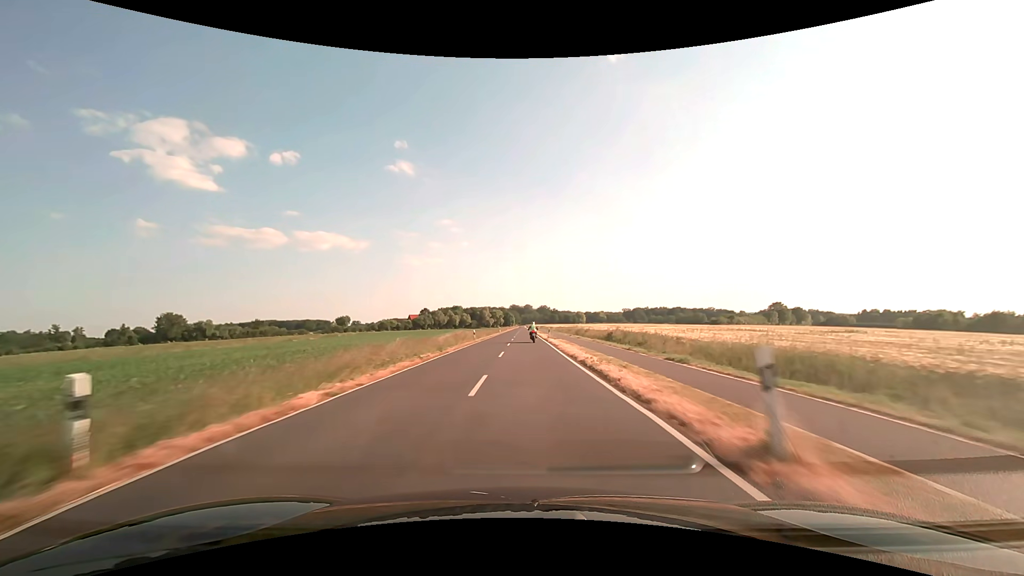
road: tertiary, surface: asphalt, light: Day
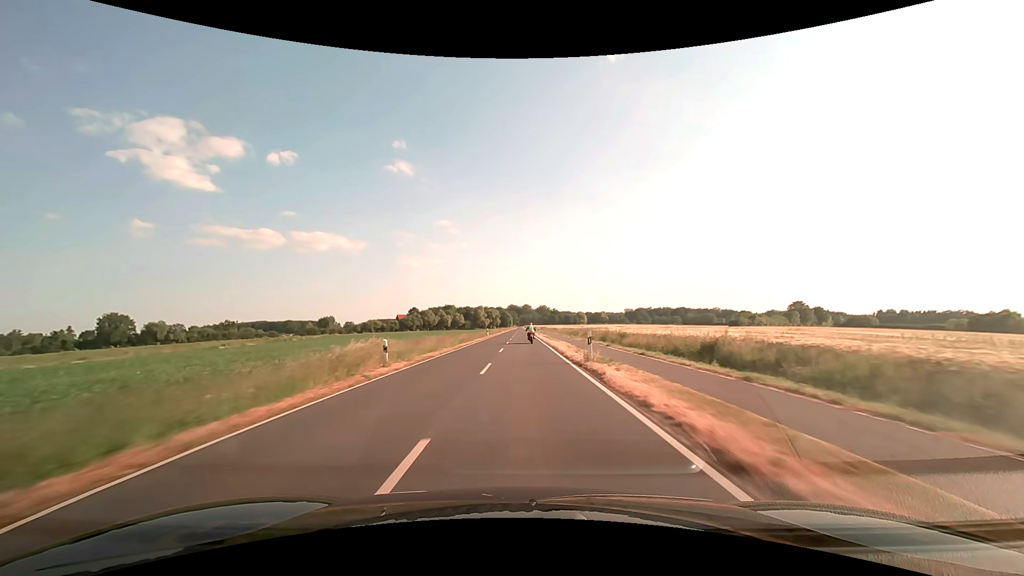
(+0.1, +31.5) m; 0°
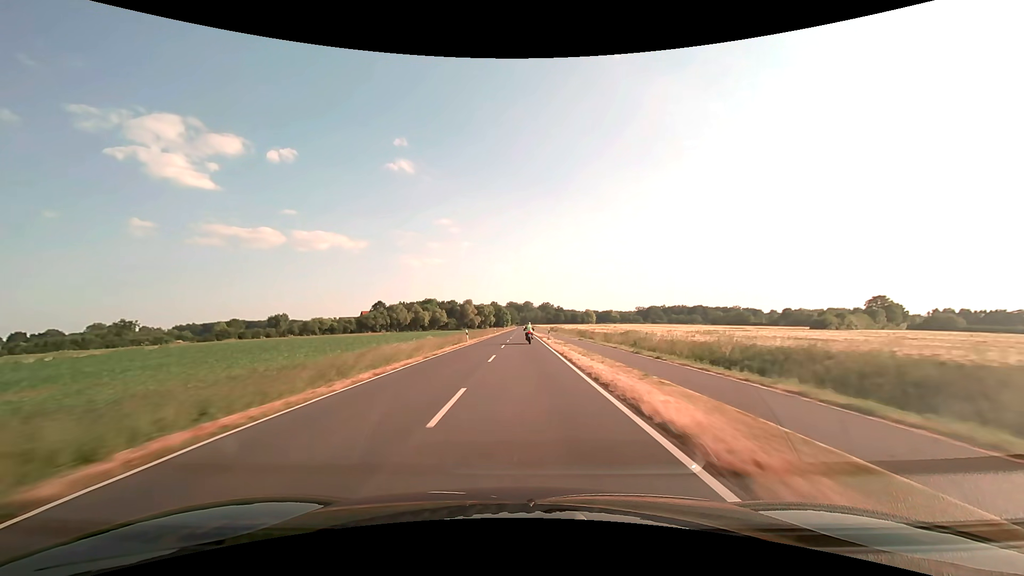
(-0.3, +79.0) m; 0°
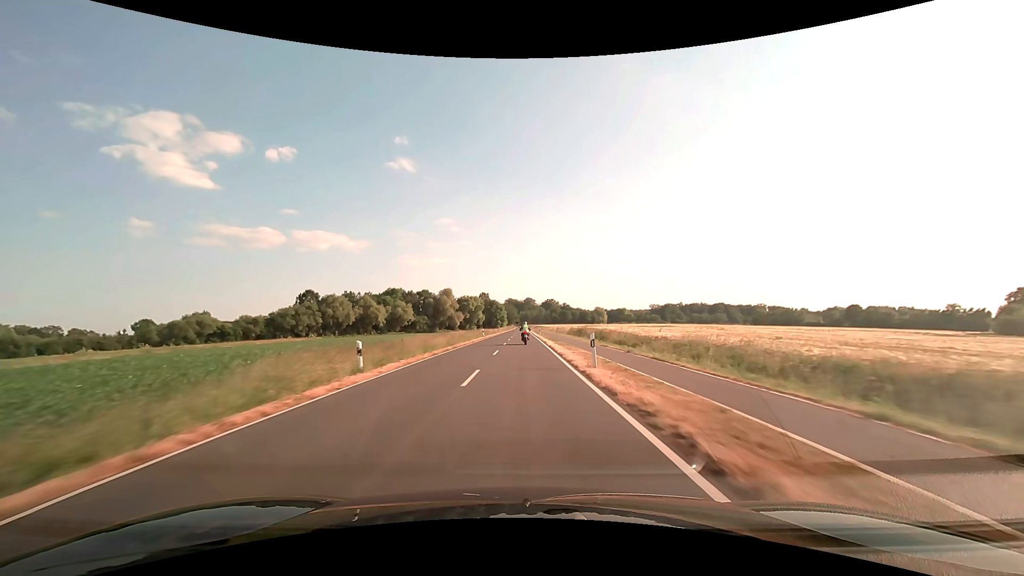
(-0.2, +79.4) m; 0°
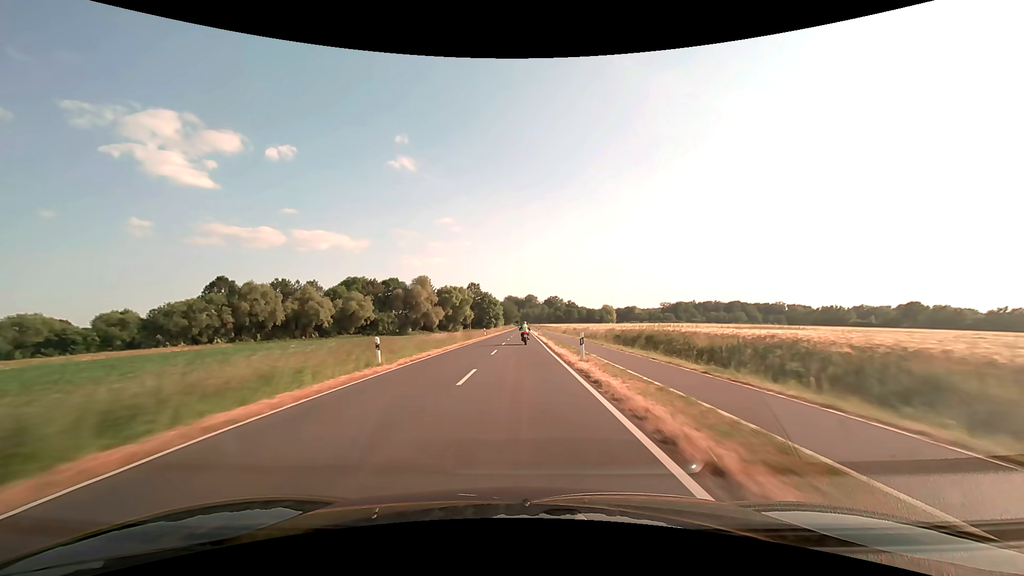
(0.0, +47.7) m; 0°
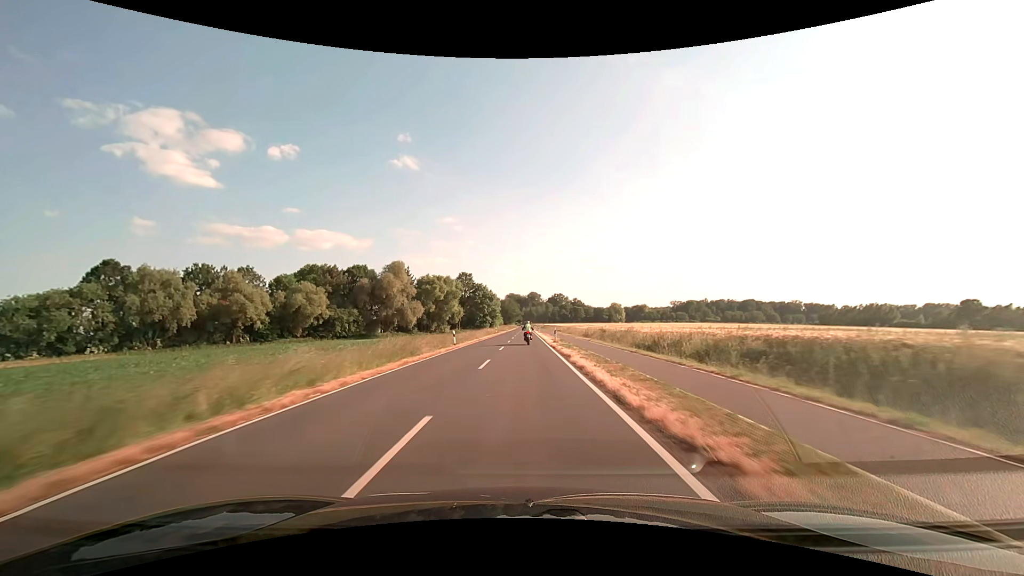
(-0.1, +31.8) m; 0°
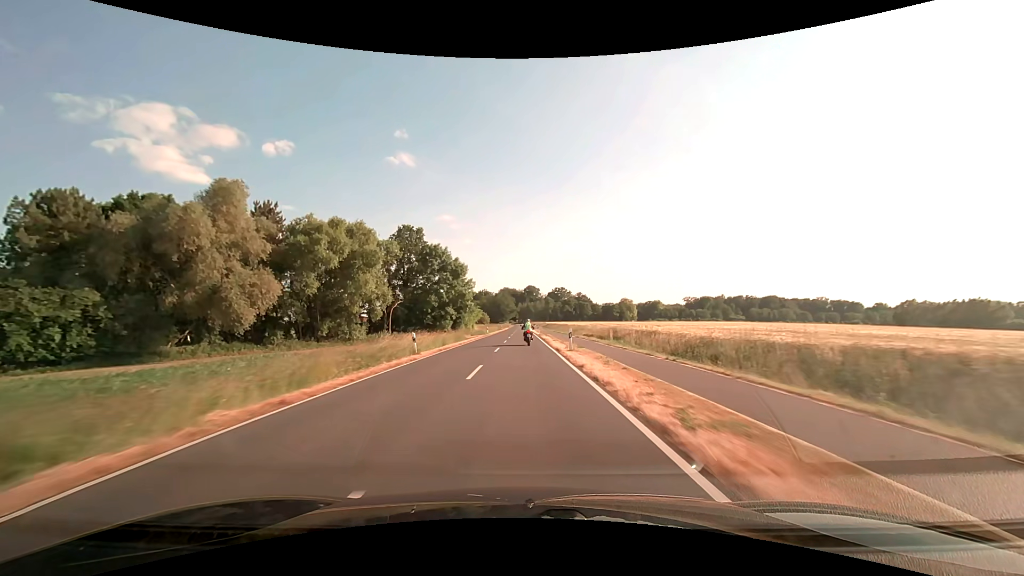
(+0.1, +63.0) m; 0°
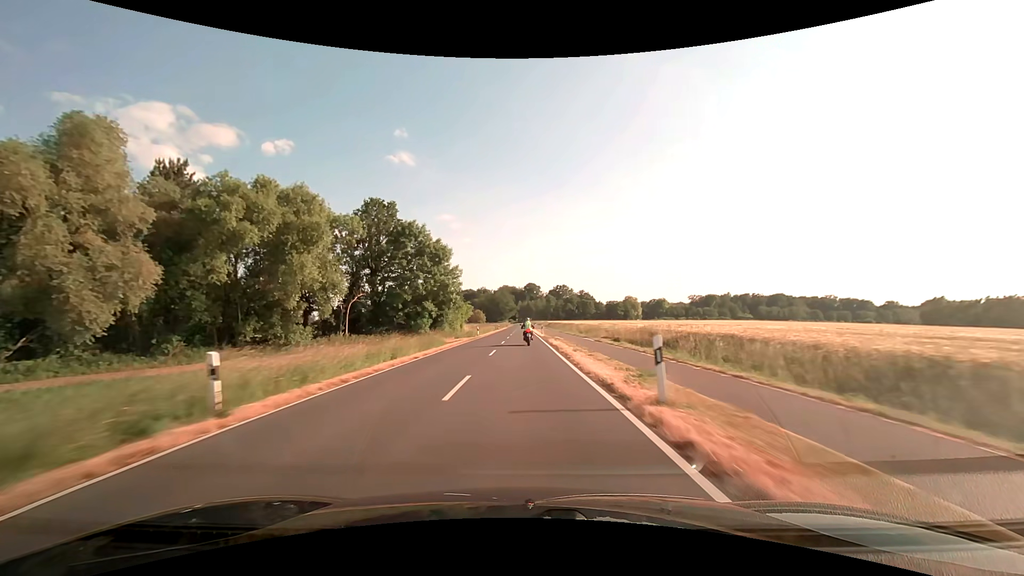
(0.0, +15.3) m; 0°
(0, +10) (0, +20) (0, +30) (0, +40) (0, +50) (0, +60) (0, +70) (0, +80) (0, +90) (0, +100) m
